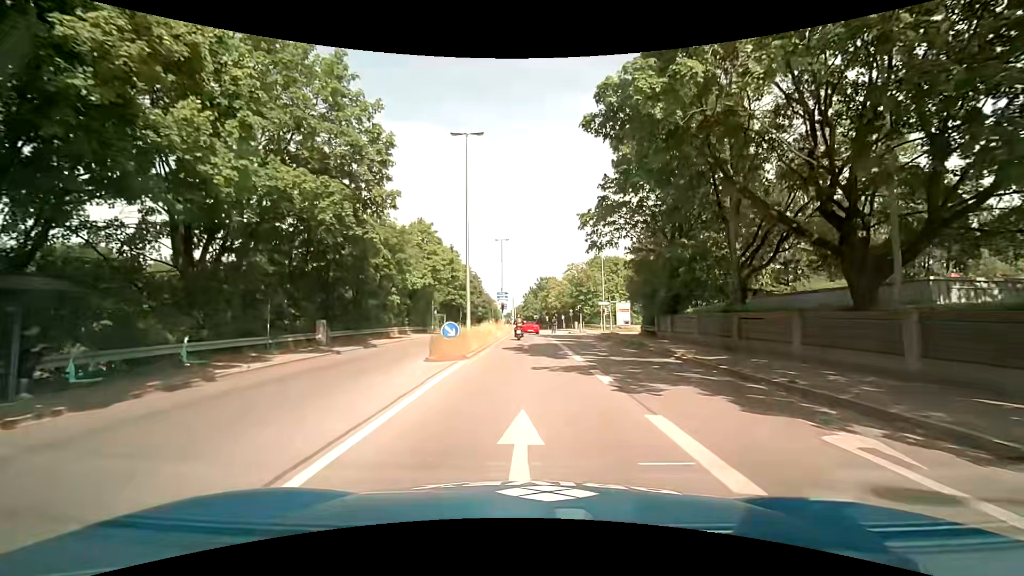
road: tertiary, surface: asphalt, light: Day
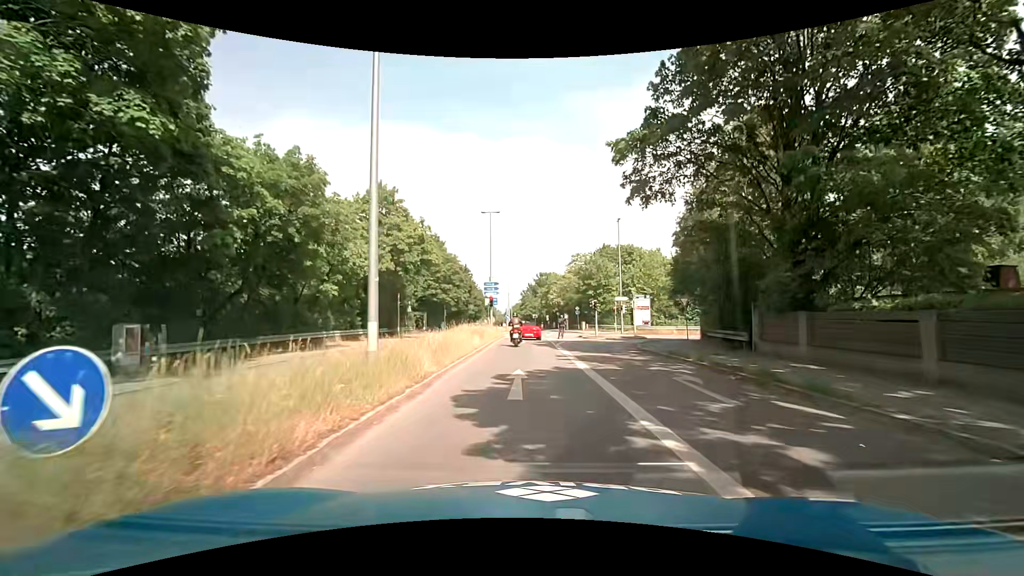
(+0.2, +14.0) m; +1°
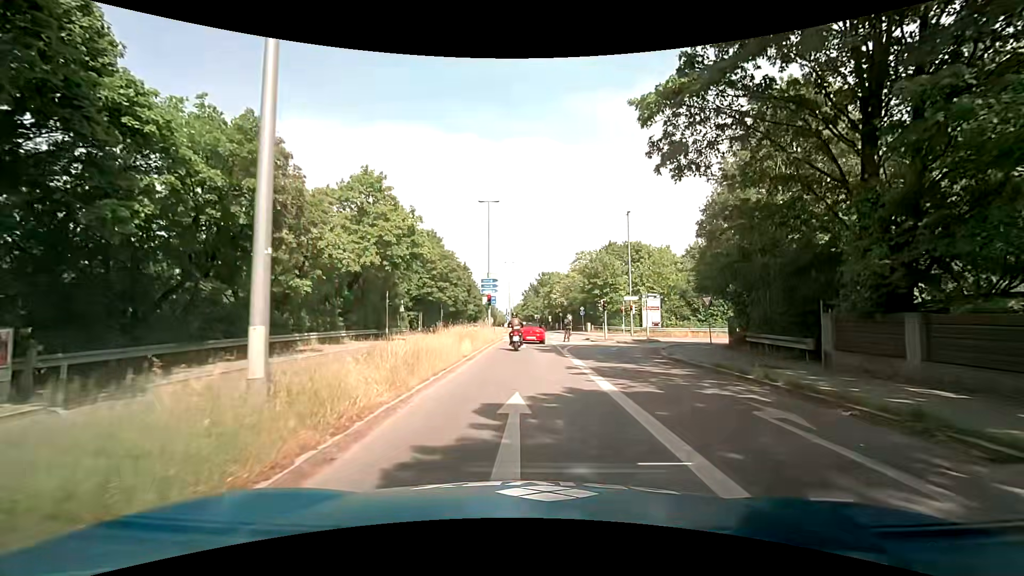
(0.0, +4.0) m; 0°
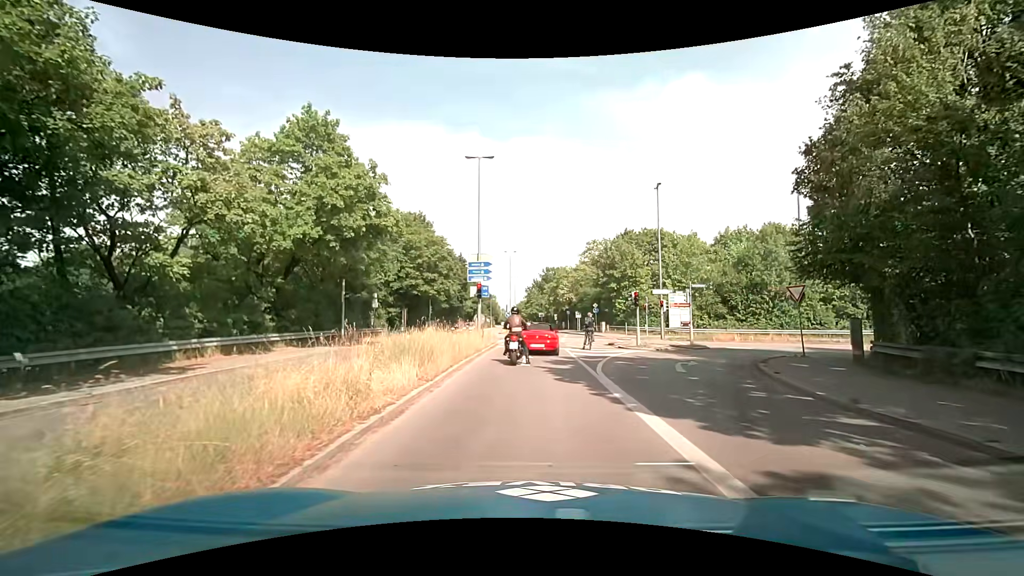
(-0.1, +9.7) m; -1°
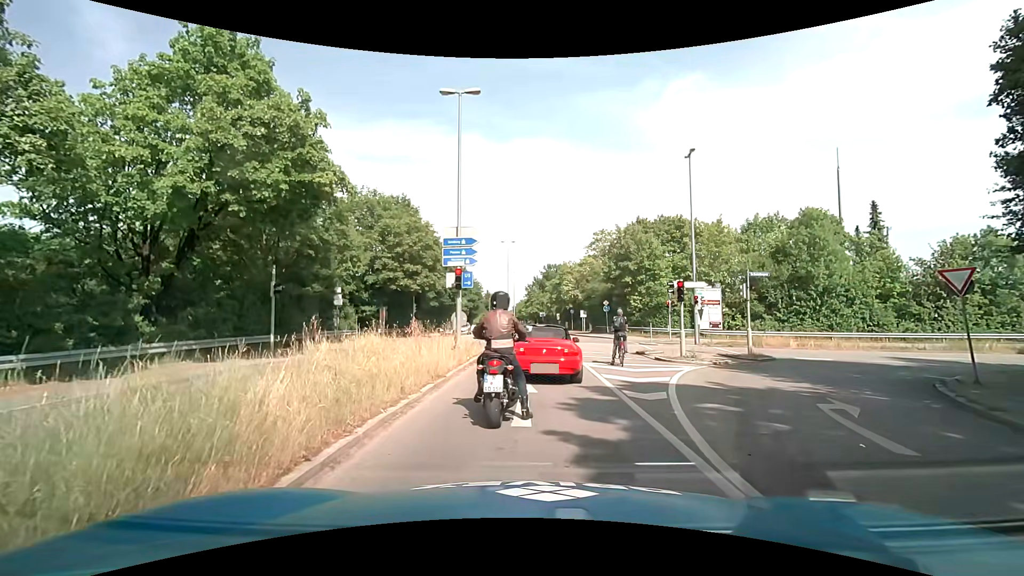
(0.0, +7.7) m; +1°
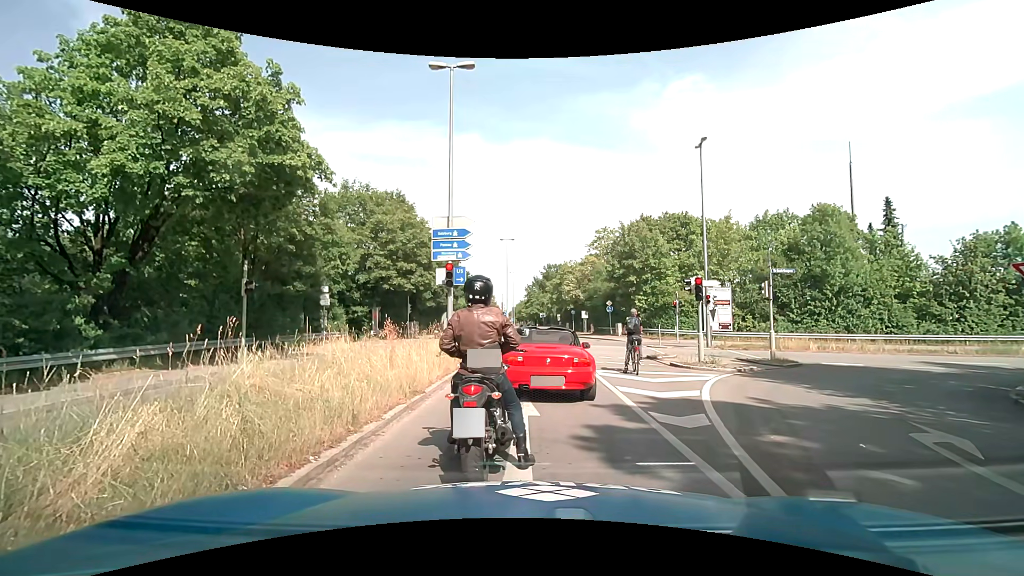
(-0.1, +2.0) m; -2°
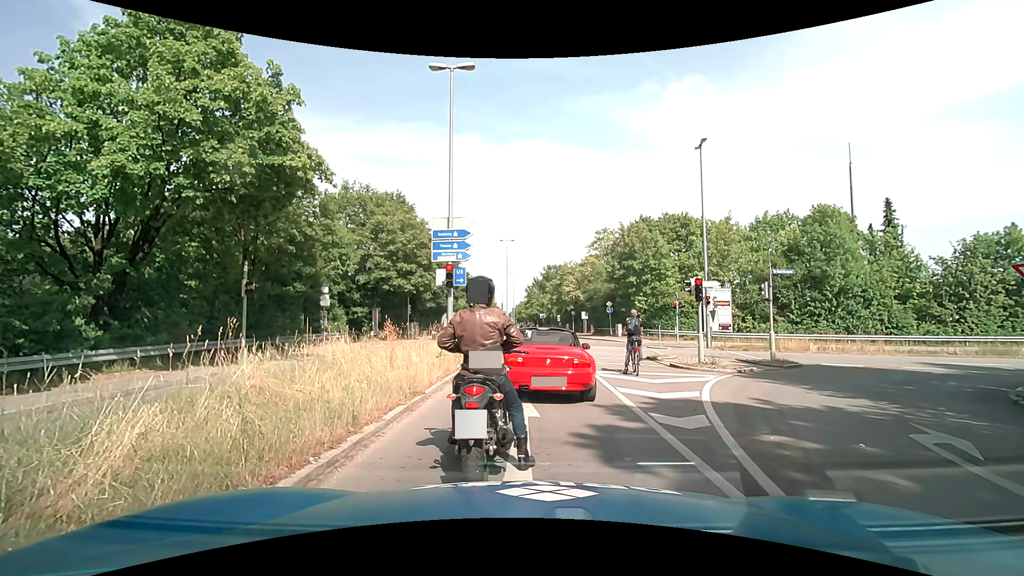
(0.0, 0.0) m; 0°
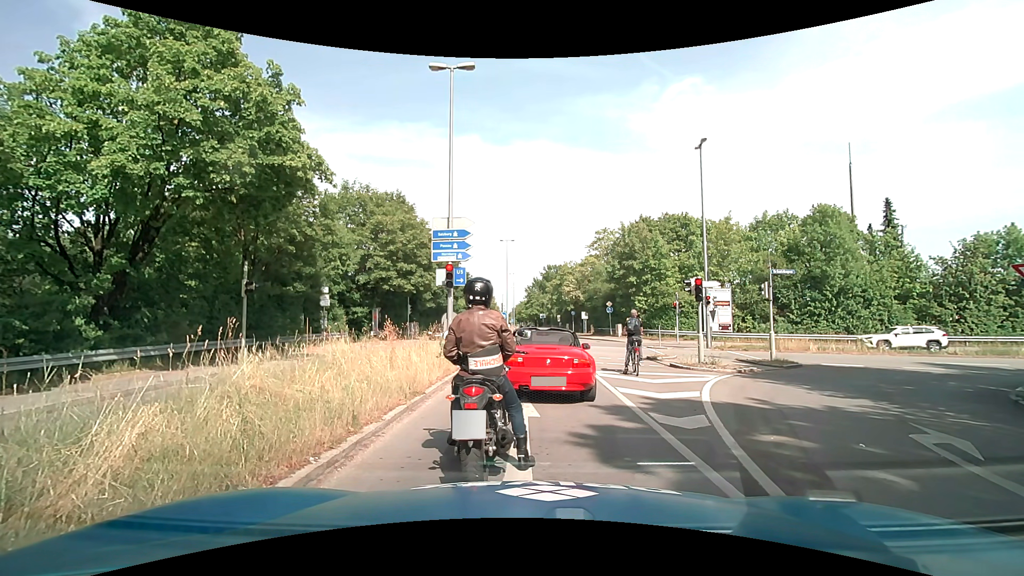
(0.0, 0.0) m; 0°
(0, +10) (+1, +20) (+1, +30) (+2, +40) (+2, +50) (+2, +60) (+2, +70) (+2, +80) (+2, +90) (+2, +100) m
